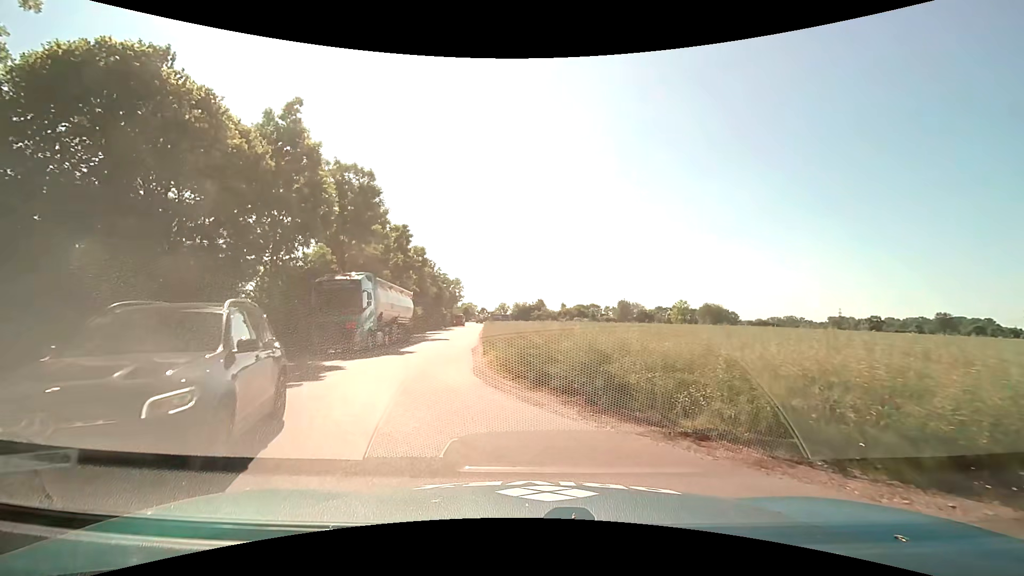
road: service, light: Day
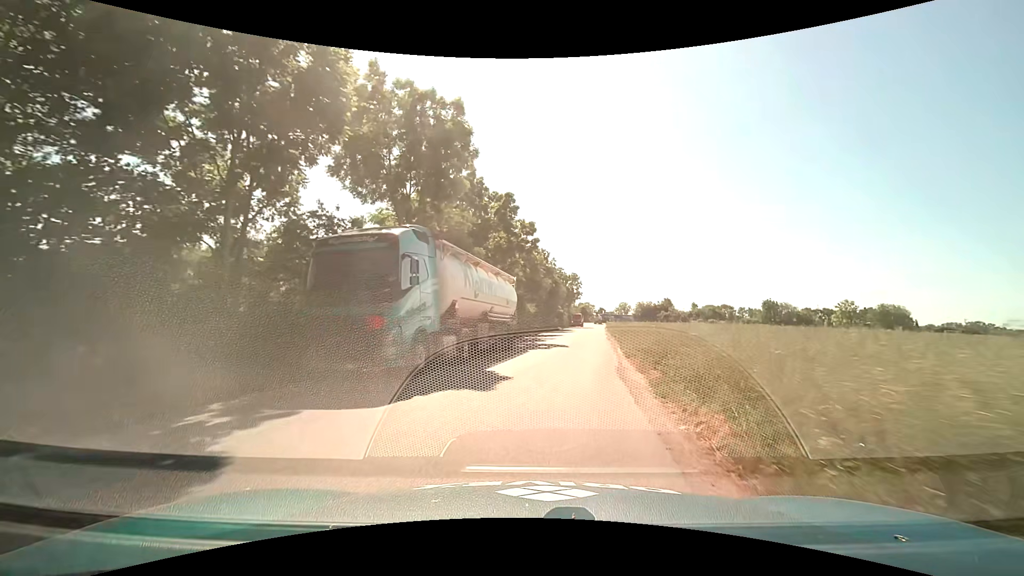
(-1.9, +12.7) m; -14°
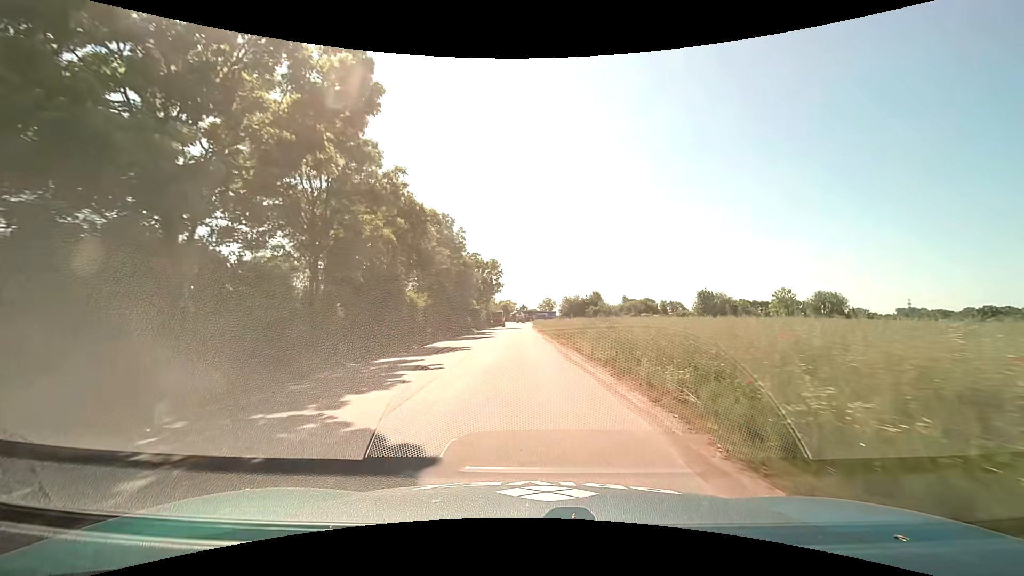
(+2.2, +23.5) m; +9°
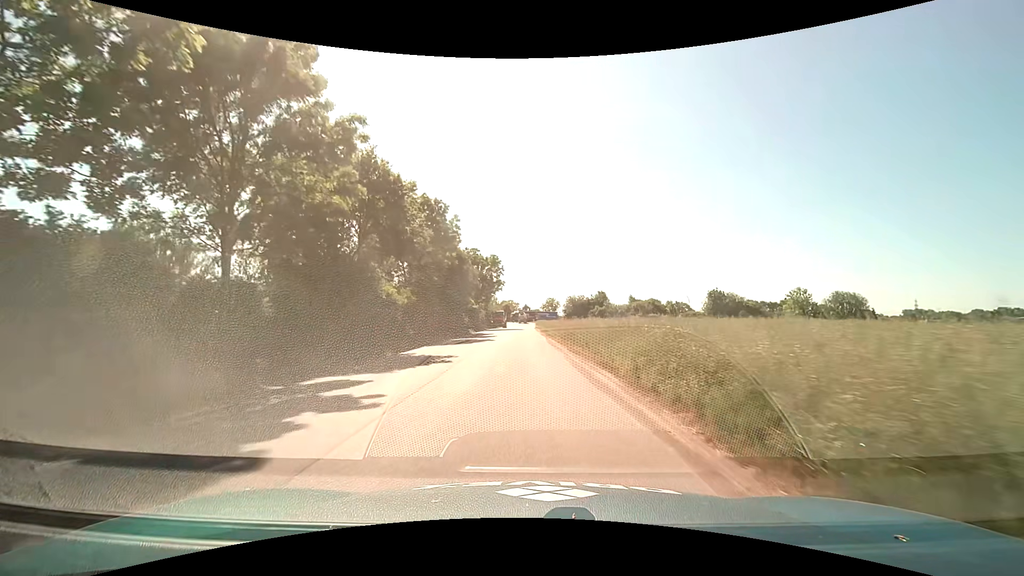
(0.0, +6.0) m; +1°
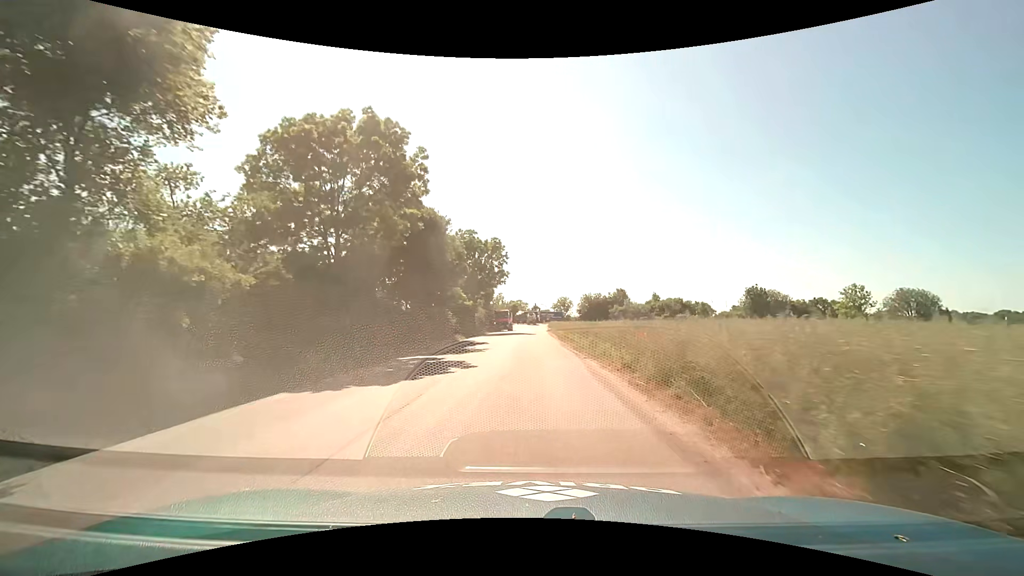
(-0.4, +17.4) m; -2°
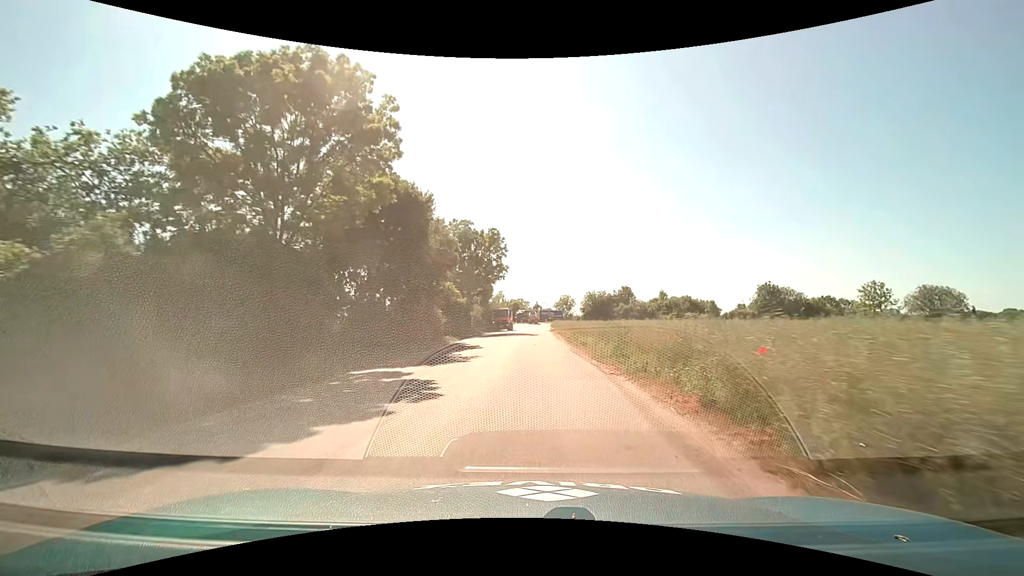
(0.0, +5.6) m; -1°
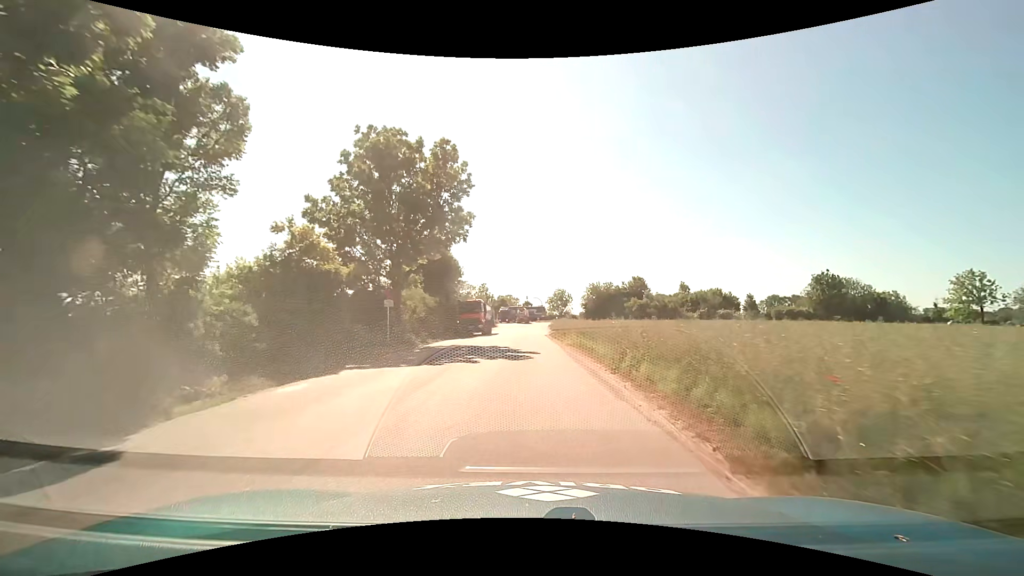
(+0.5, +27.0) m; +1°
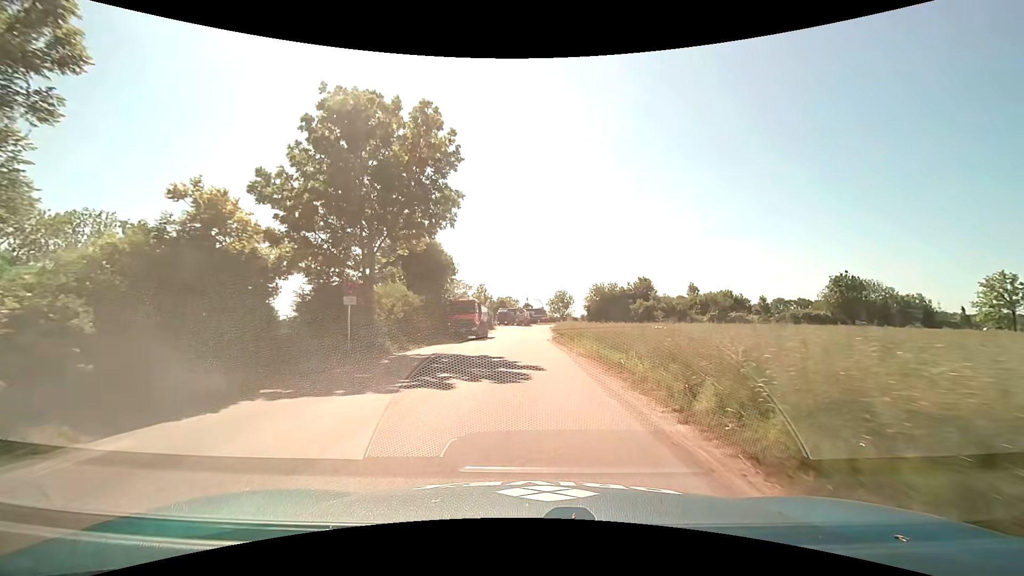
(0.0, +5.2) m; 0°
(0, +10) (0, +20) (0, +30) (0, +40) (0, +50) (0, +60) (0, +70) (0, +80) (0, +90) (0, +100) m
